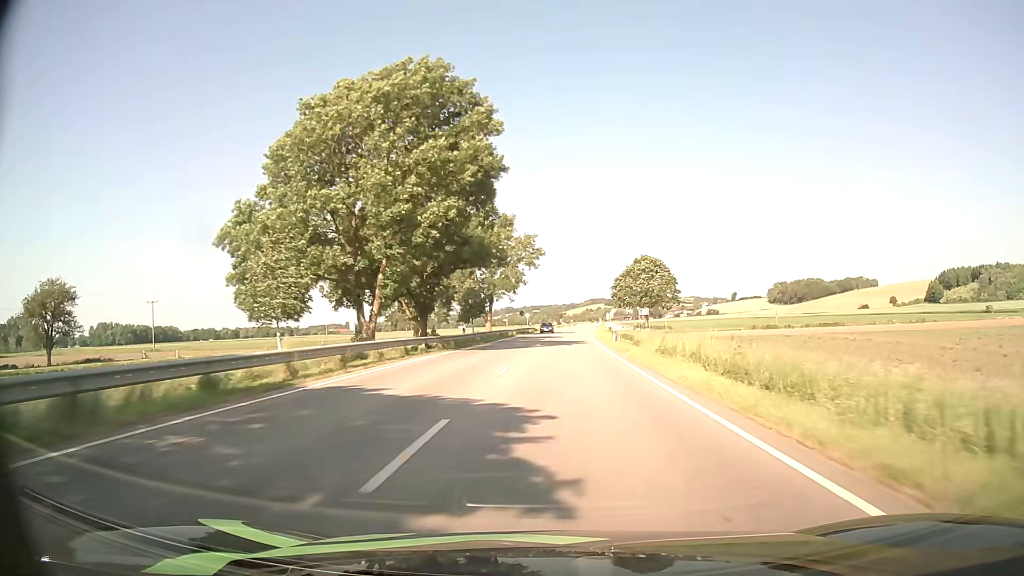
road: primary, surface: asphalt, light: Day
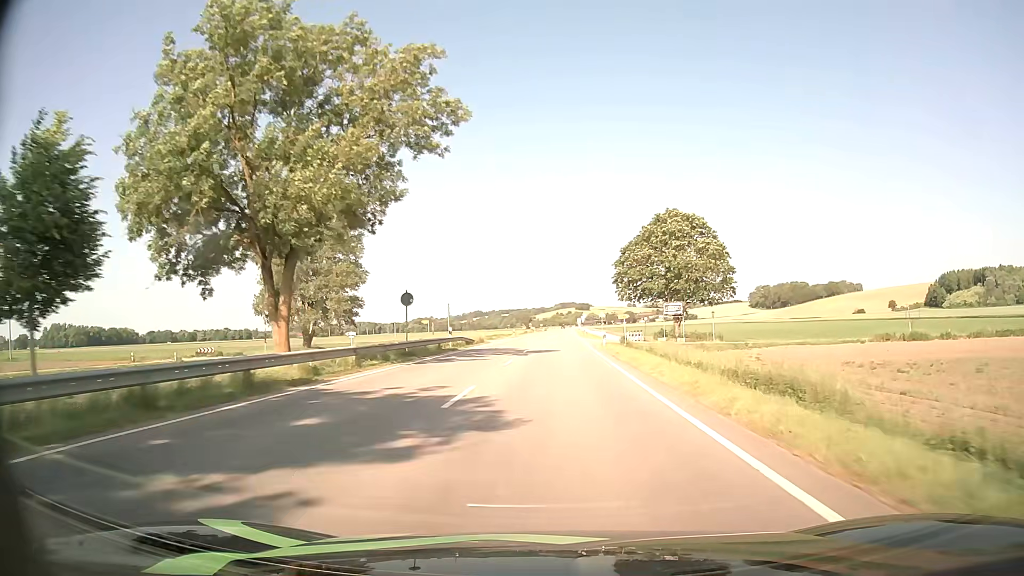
(+1.5, +53.6) m; +2°
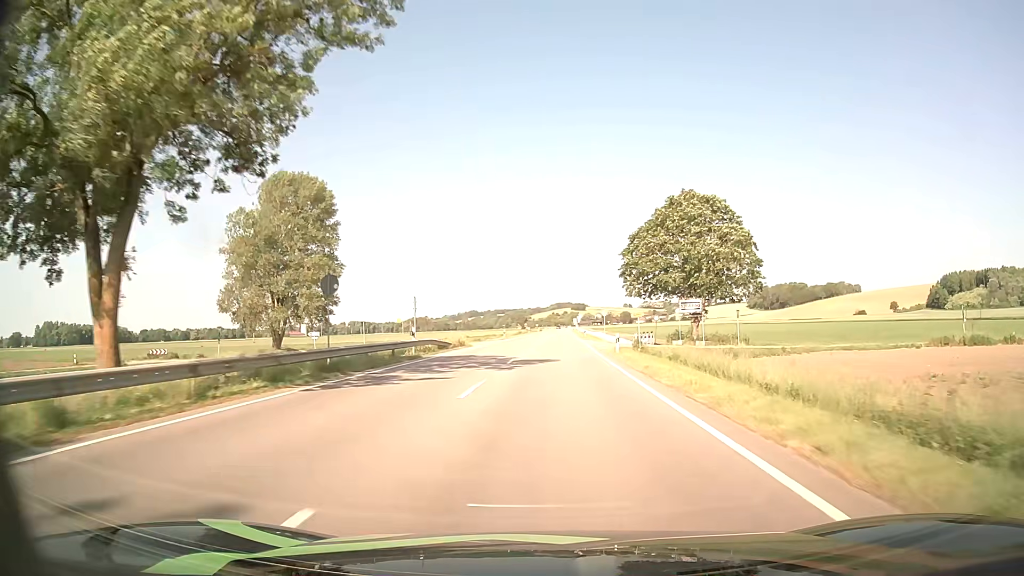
(0.0, +10.3) m; 0°
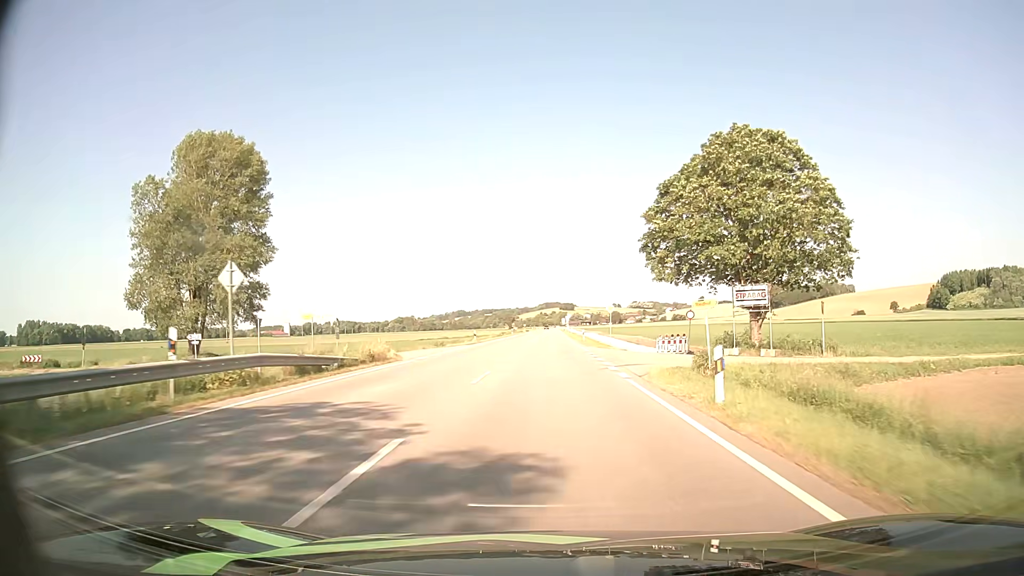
(+0.2, +20.3) m; +1°
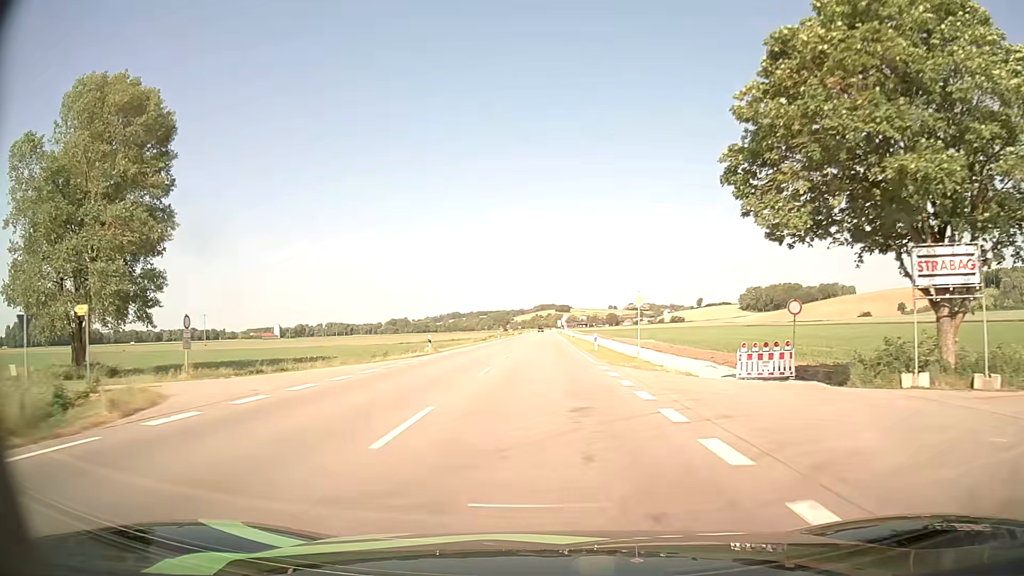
(+0.2, +20.5) m; +1°
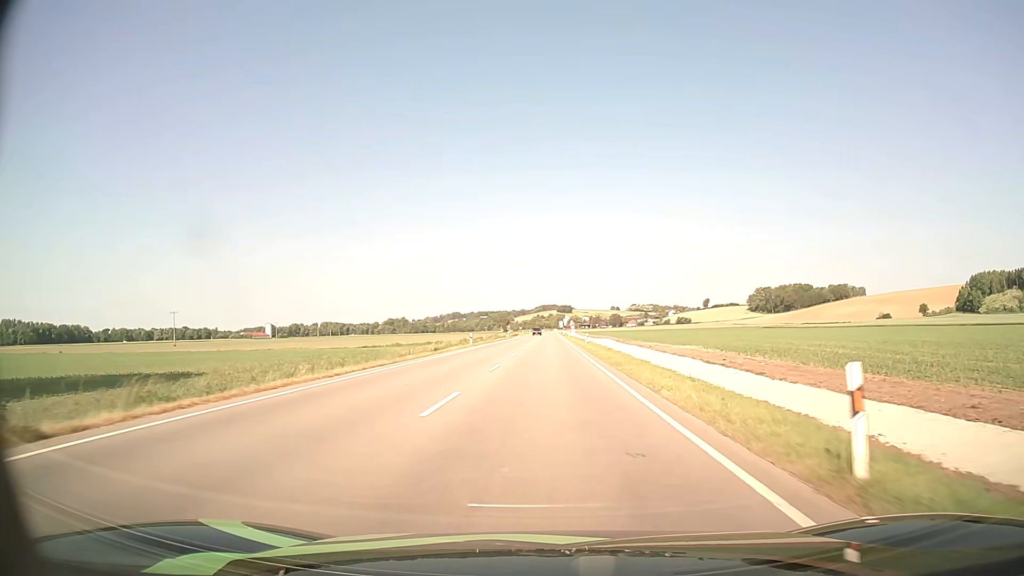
(0.0, +32.9) m; 0°
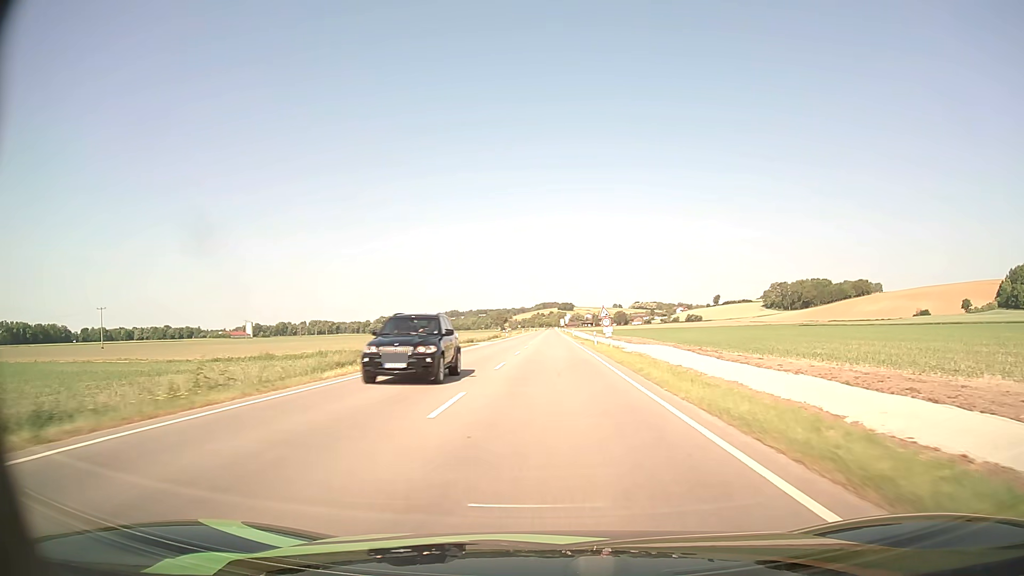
(-0.1, +60.1) m; 0°
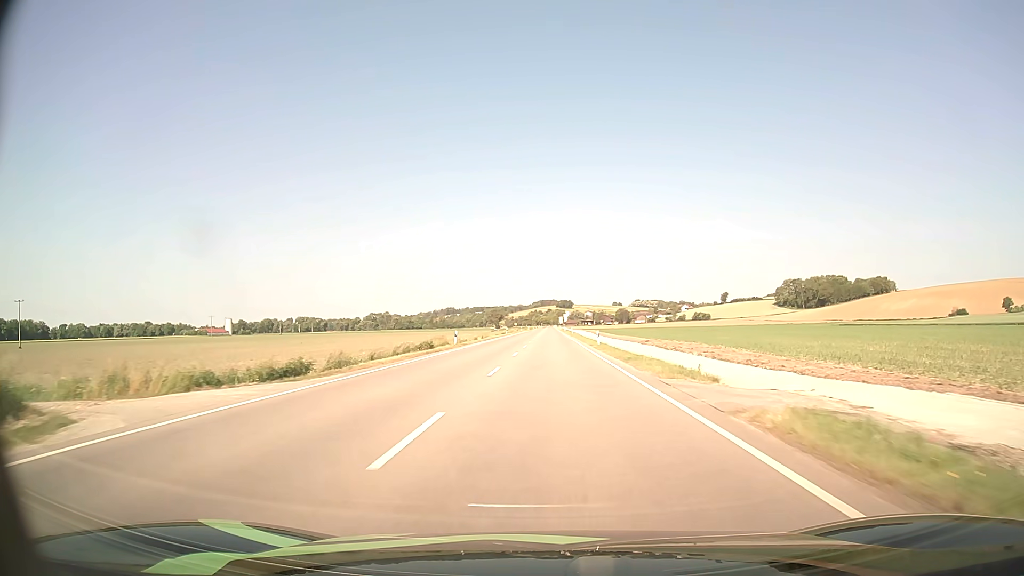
(0.0, +51.5) m; 0°
(0, +10) (0, +20) (0, +30) (0, +40) (0, +50) (0, +60) (0, +70) (0, +80) (0, +90) (0, +100) m
